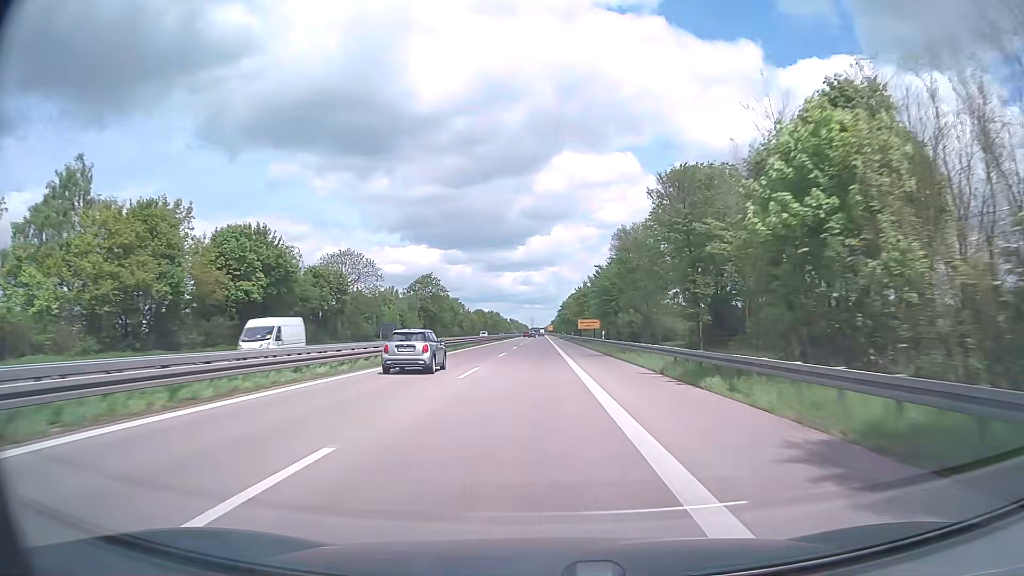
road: trunk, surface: asphalt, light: Day
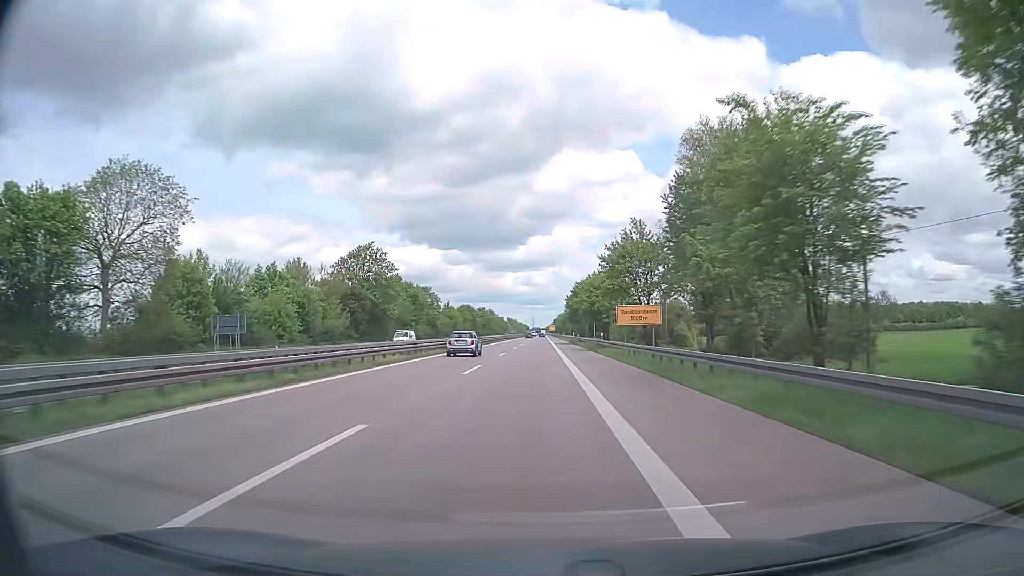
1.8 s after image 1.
(0.0, +52.0) m; 0°
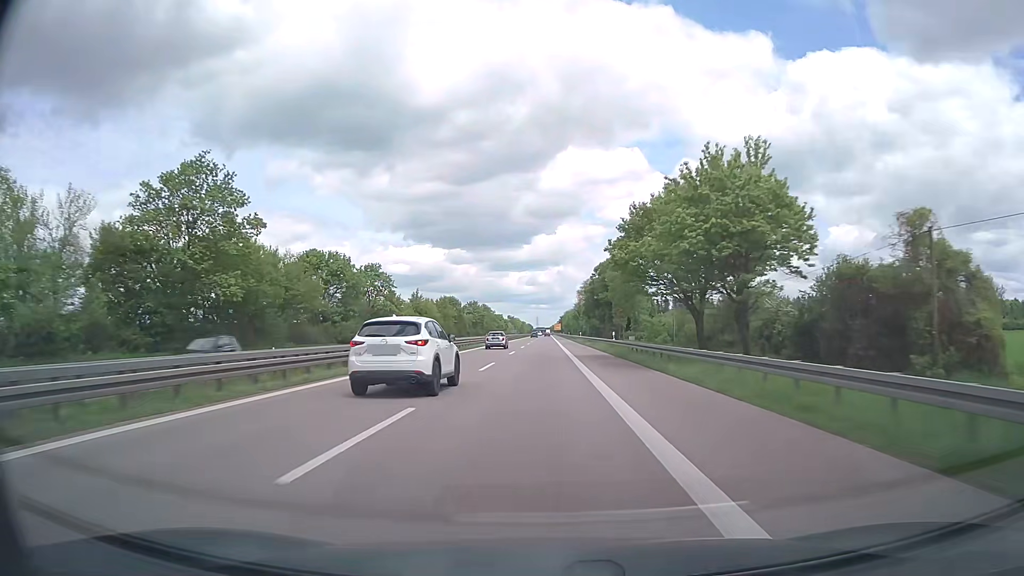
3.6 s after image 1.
(-0.2, +51.9) m; 0°
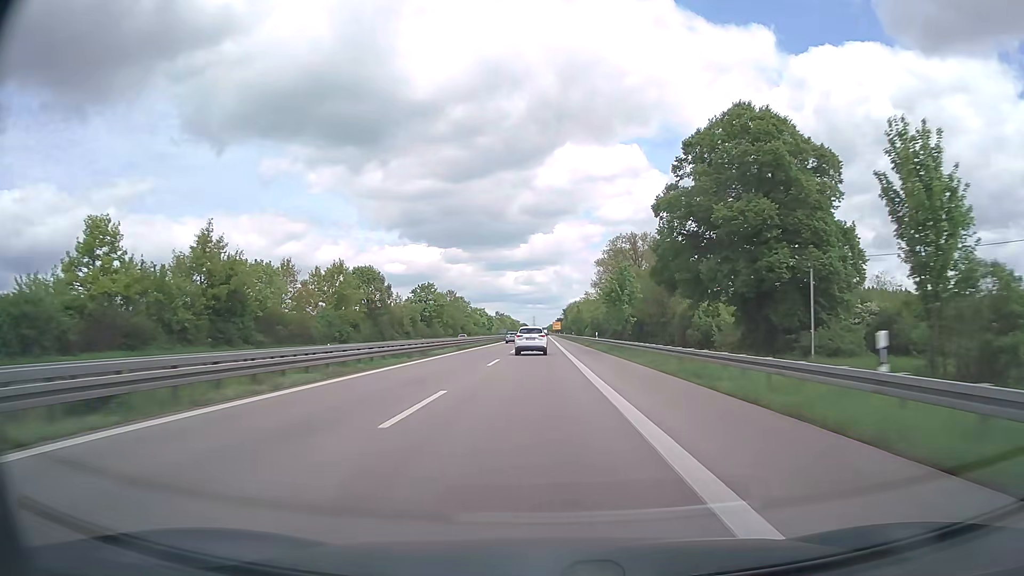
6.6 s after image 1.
(+0.4, +86.4) m; +1°
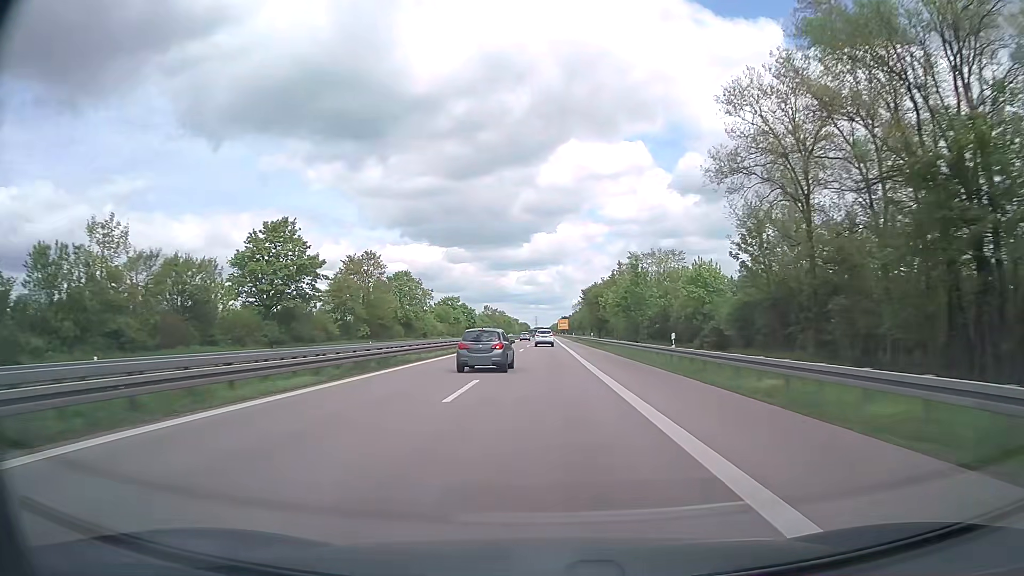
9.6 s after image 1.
(-0.6, +86.4) m; 0°
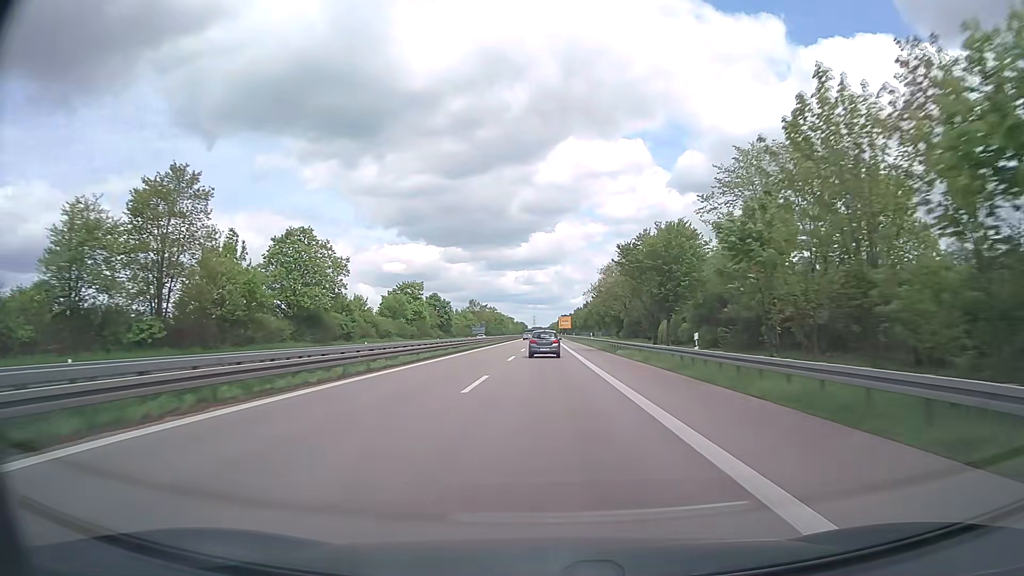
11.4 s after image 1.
(+0.1, +52.0) m; 0°
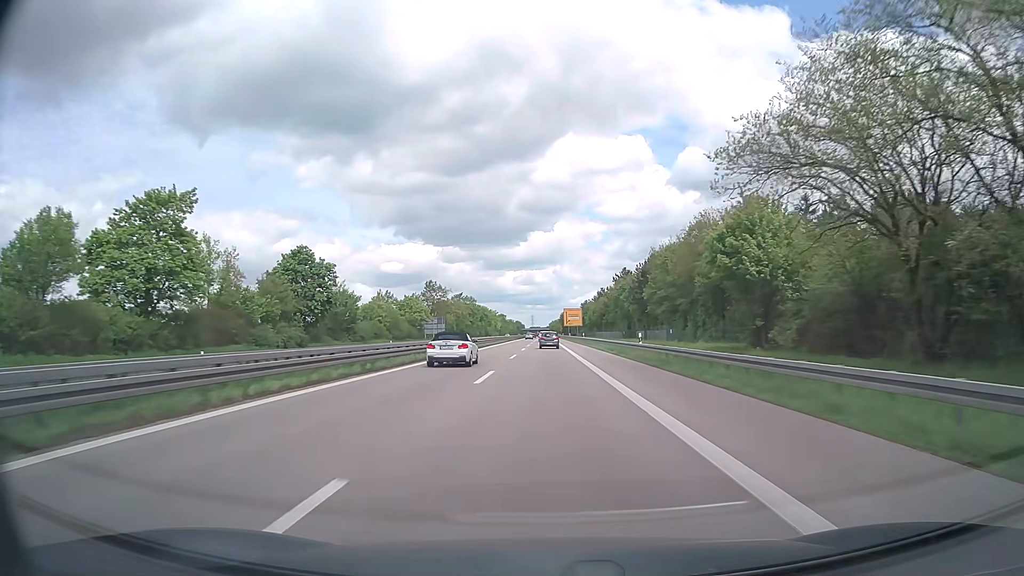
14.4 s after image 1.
(0.0, +87.1) m; 0°
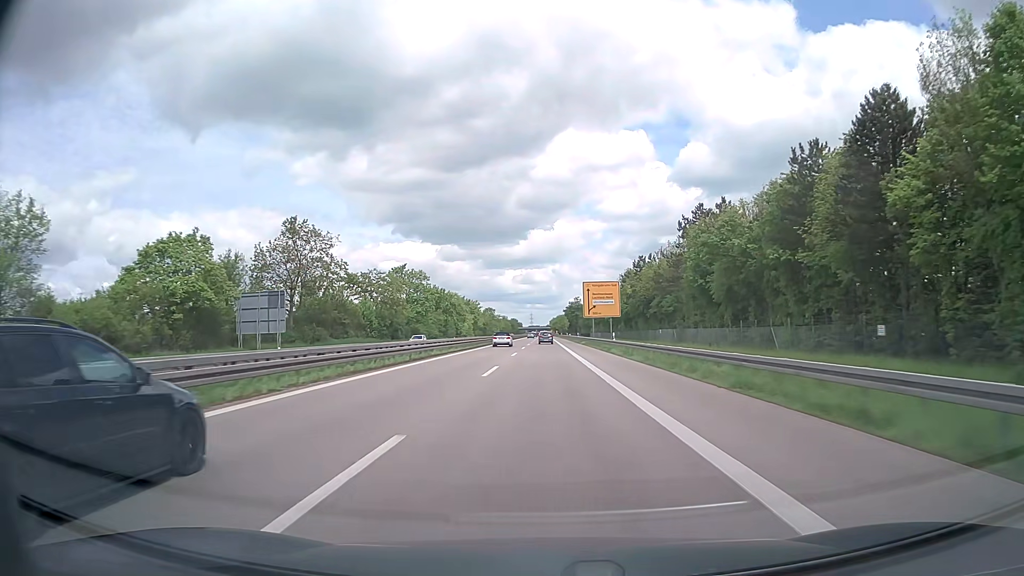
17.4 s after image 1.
(+0.1, +87.4) m; 0°
(0, +10) (0, +20) (0, +30) (0, +40) (0, +50) (0, +60) (0, +70) (0, +80) (0, +90) (0, +100) m
